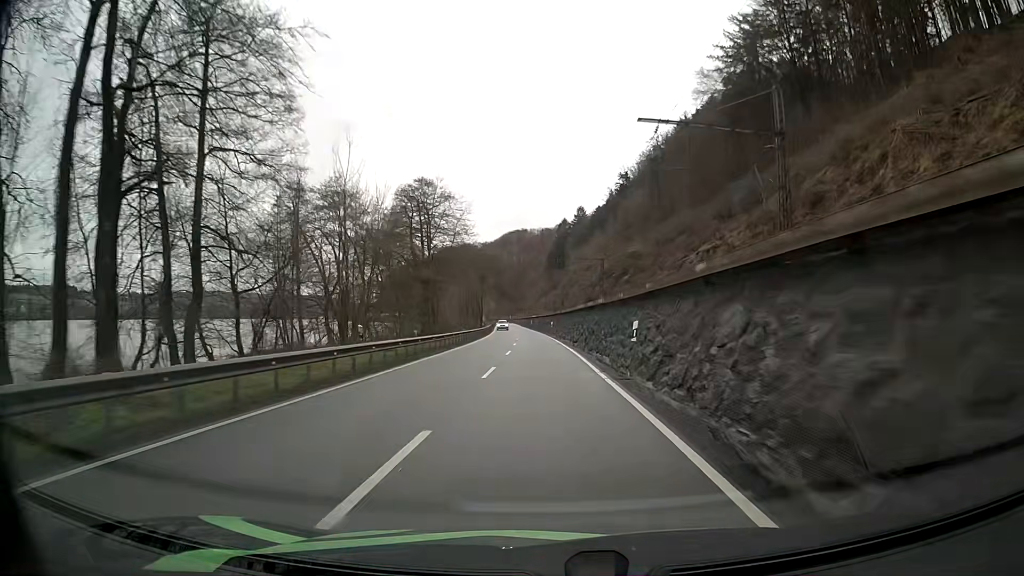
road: primary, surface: asphalt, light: Day
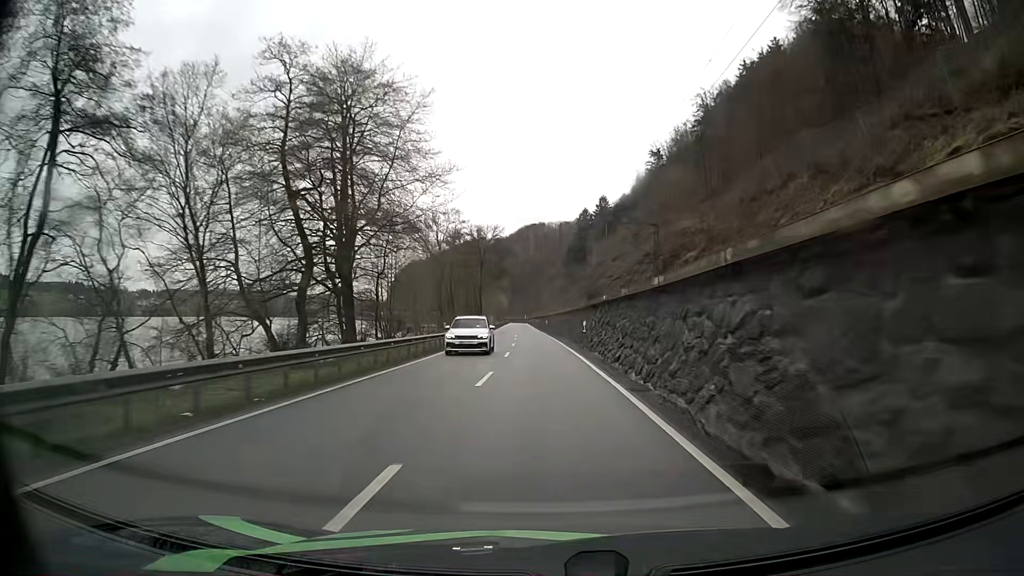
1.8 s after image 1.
(-0.7, +38.0) m; -2°
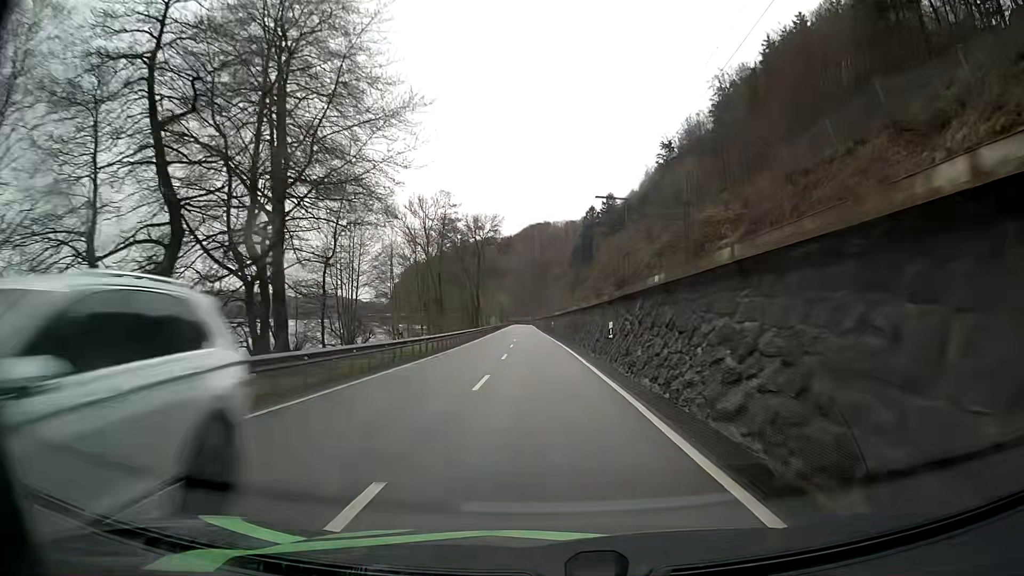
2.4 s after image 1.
(-0.1, +12.7) m; -1°
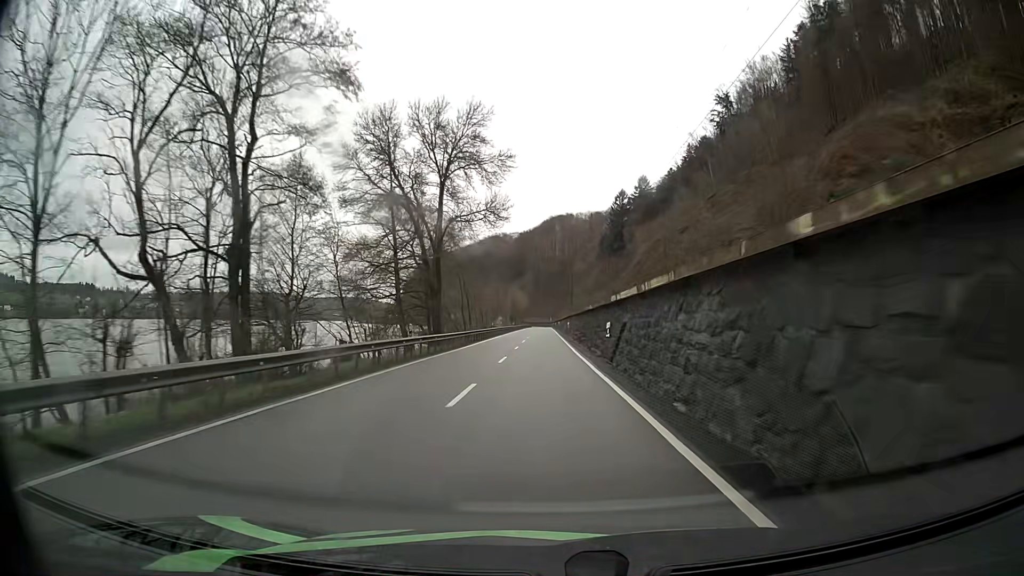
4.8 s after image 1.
(-1.0, +50.7) m; -2°
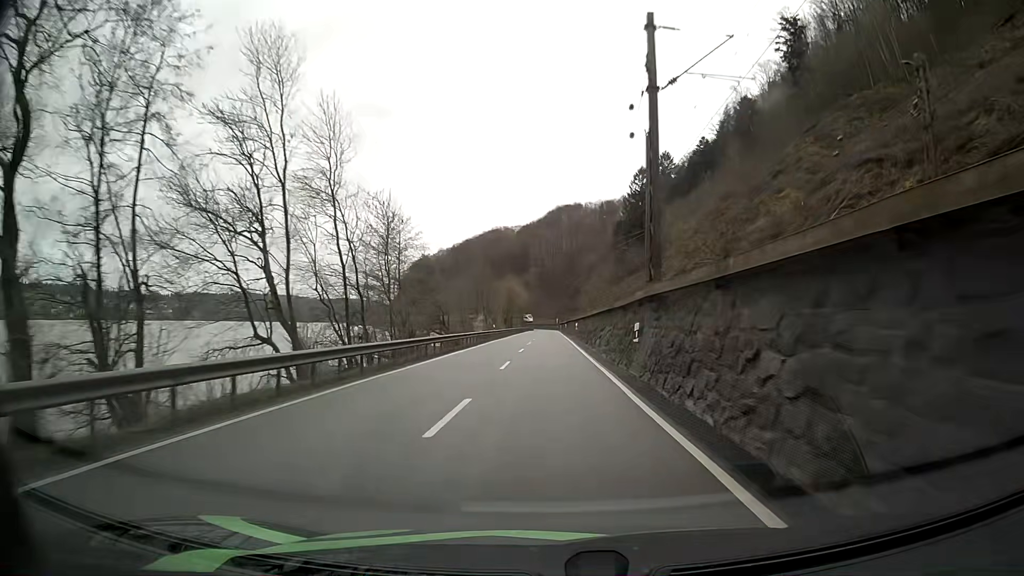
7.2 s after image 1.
(-0.4, +50.6) m; 0°
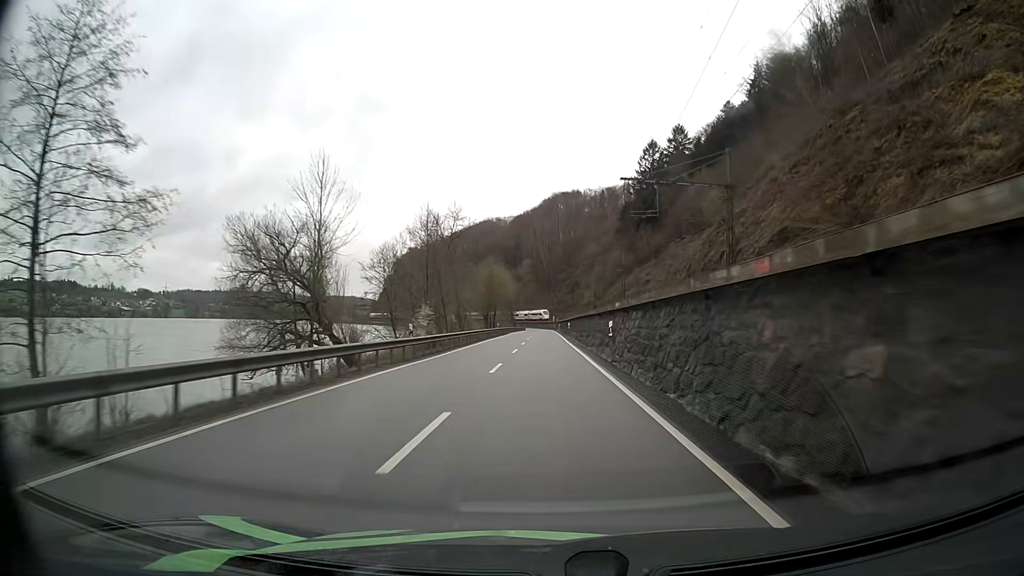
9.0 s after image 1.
(0.0, +38.0) m; 0°
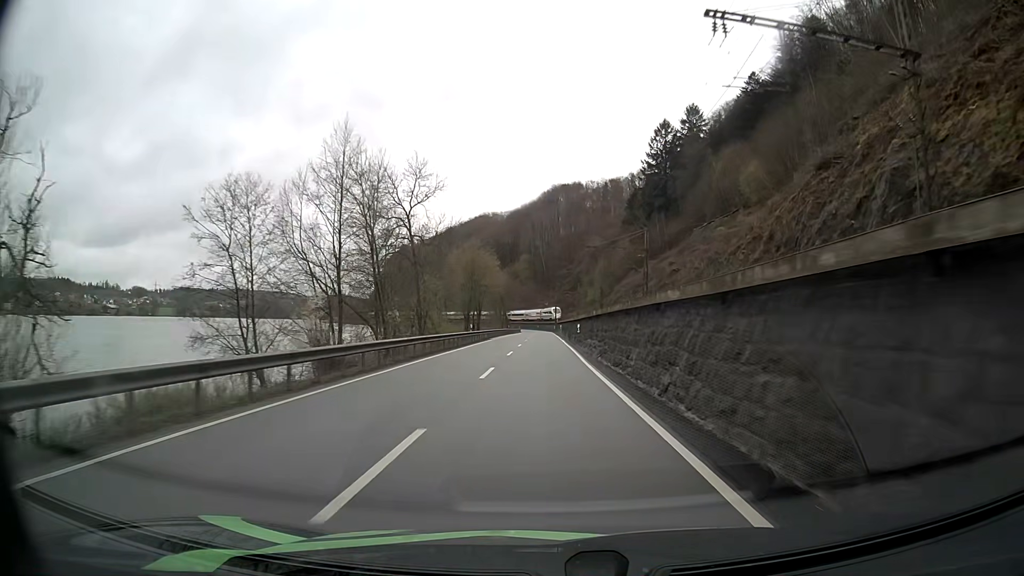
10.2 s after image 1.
(+0.1, +25.3) m; 0°
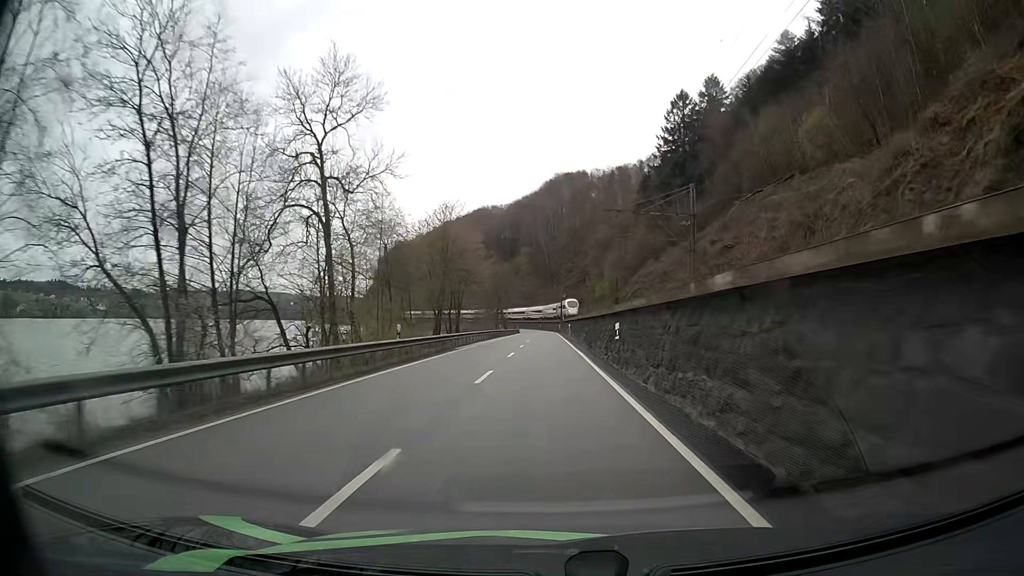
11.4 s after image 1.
(+0.1, +25.3) m; 0°
(0, +10) (0, +20) (0, +30) (0, +40) (0, +50) (0, +60) (0, +70) (0, +80) (0, +90) (0, +100) m
